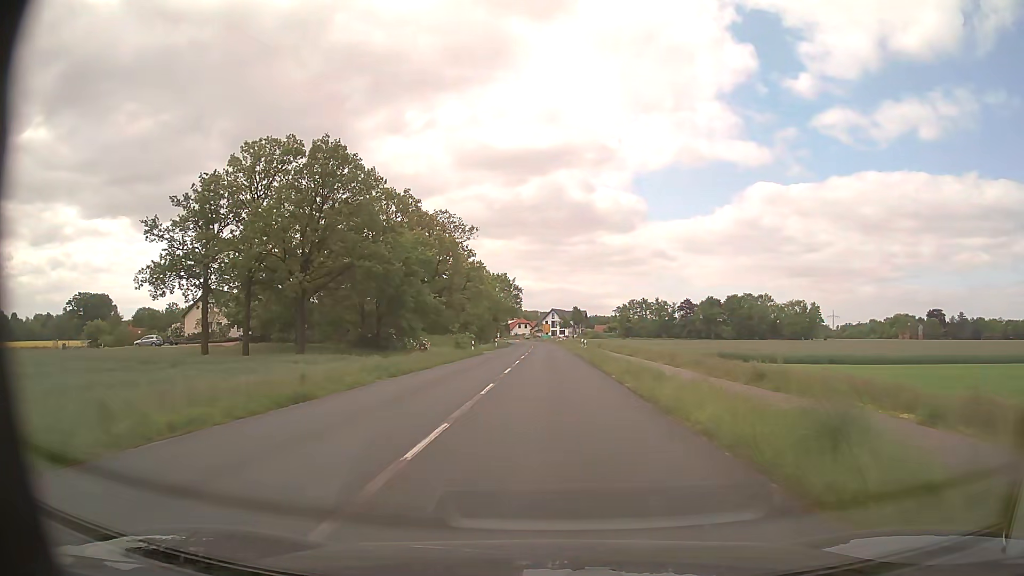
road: secondary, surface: asphalt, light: Day
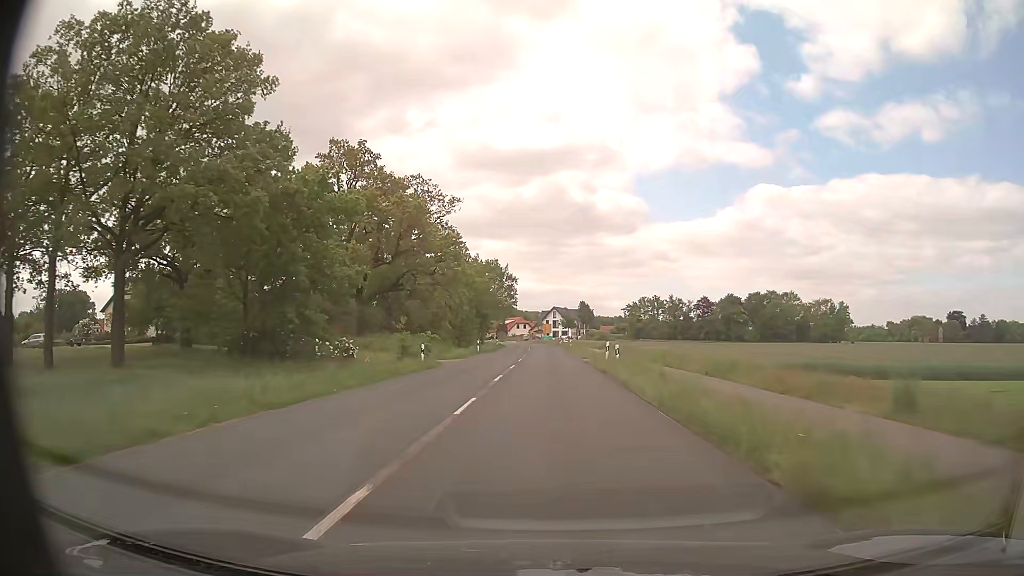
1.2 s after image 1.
(0.0, +22.7) m; 0°
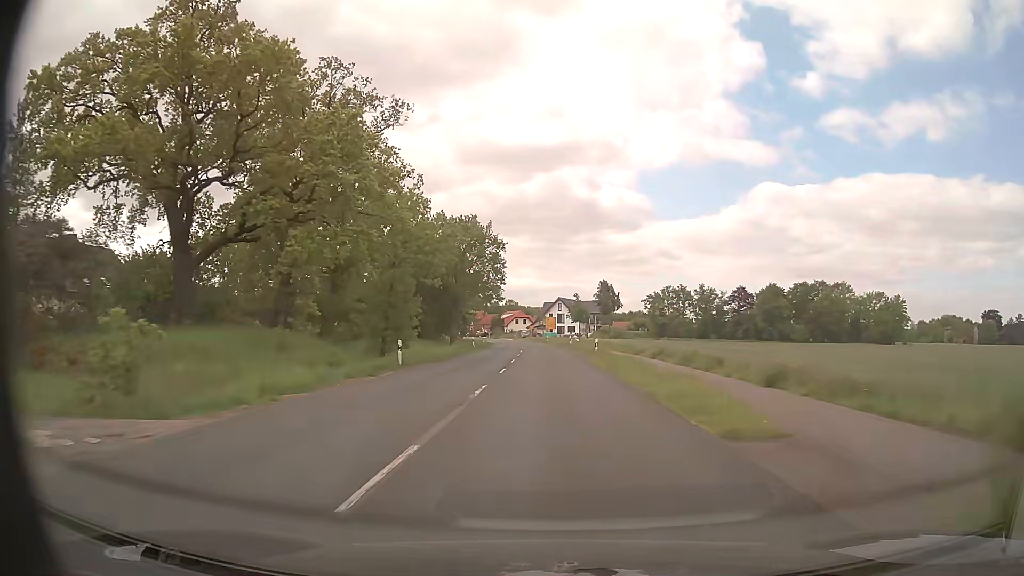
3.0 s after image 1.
(-0.1, +33.9) m; 0°
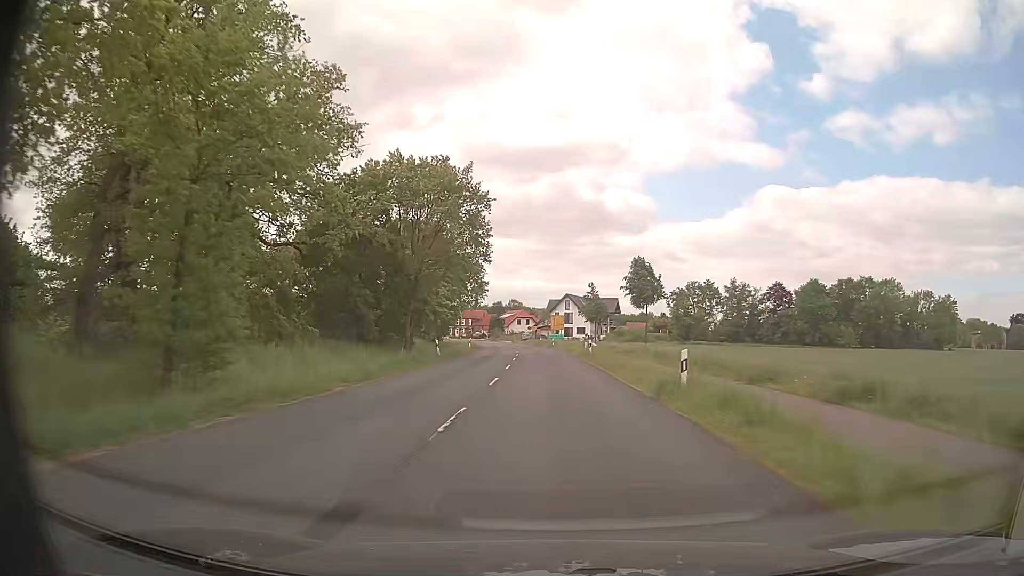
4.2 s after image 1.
(-0.1, +22.6) m; -1°
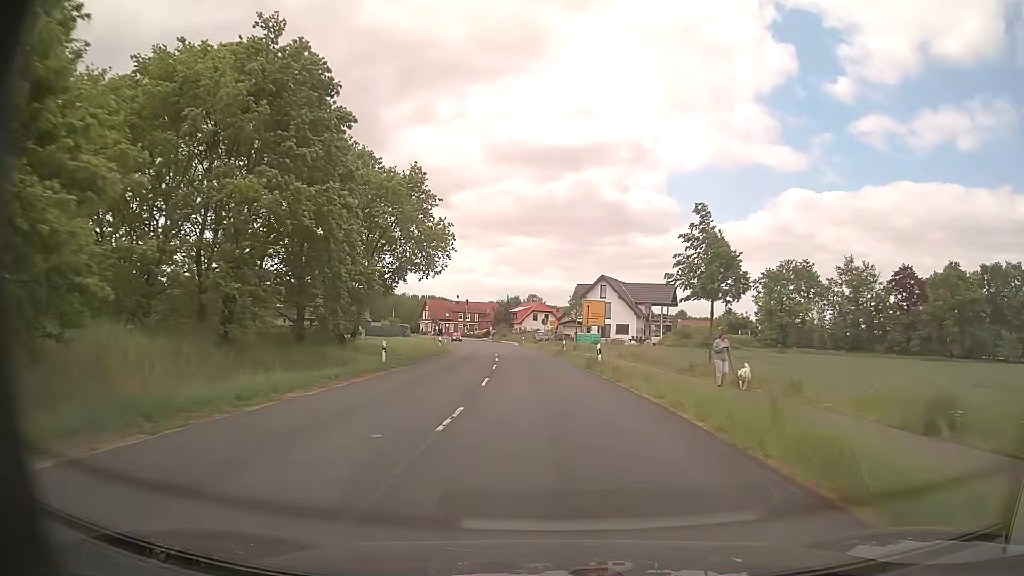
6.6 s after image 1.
(-0.5, +45.2) m; -2°
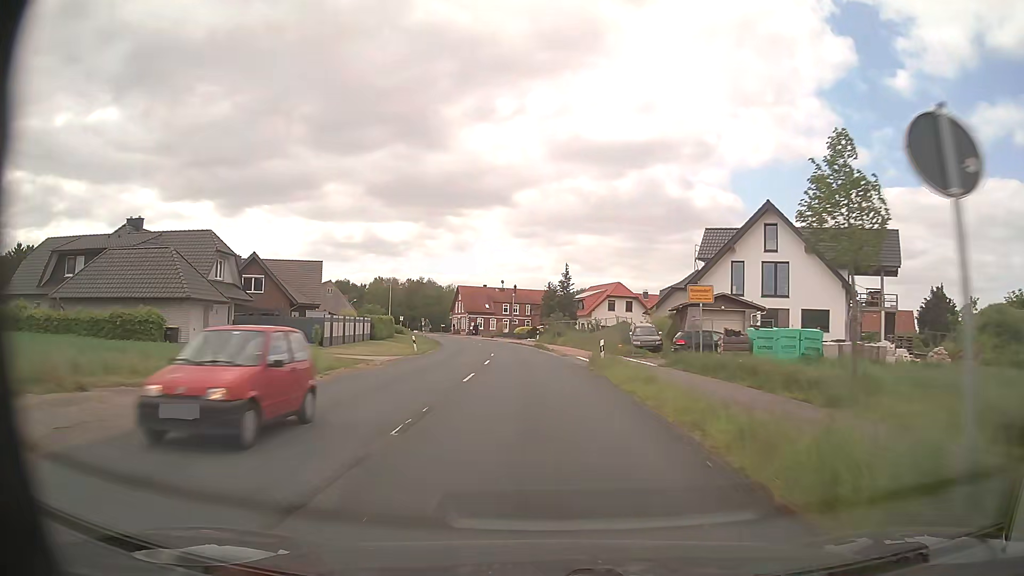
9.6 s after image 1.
(-2.1, +54.5) m; -6°
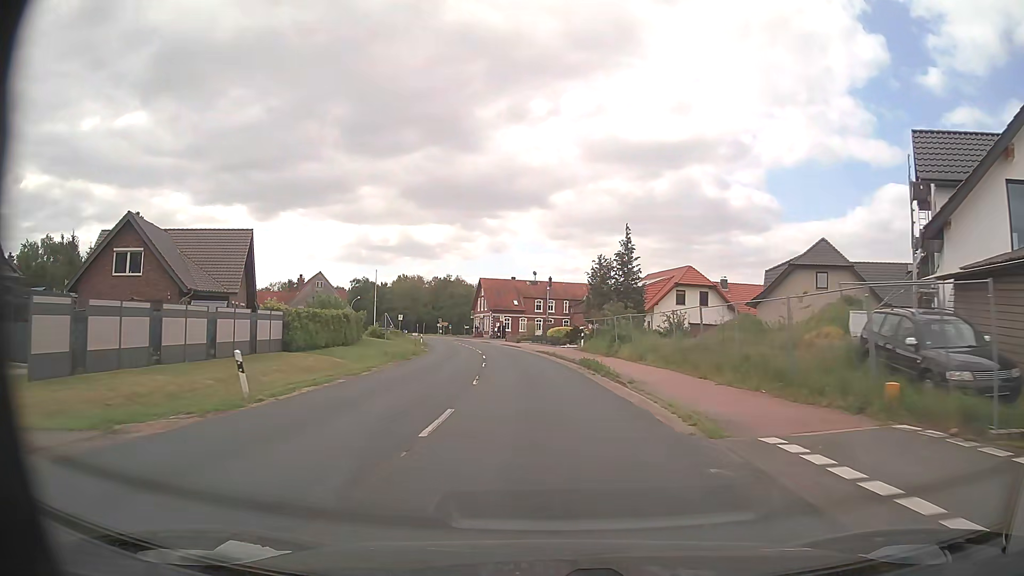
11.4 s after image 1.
(-0.7, +26.6) m; -3°
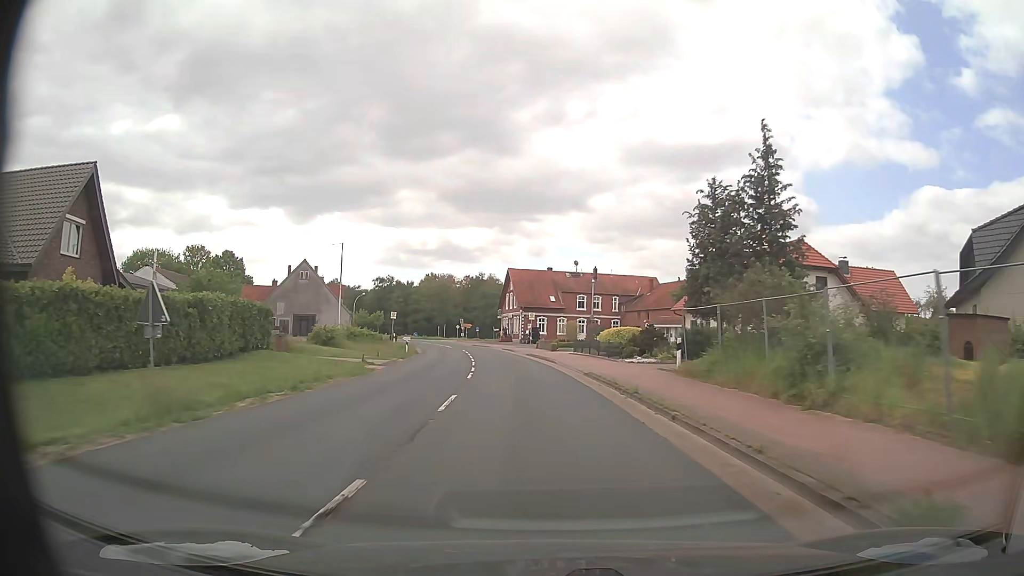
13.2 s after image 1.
(-0.7, +23.7) m; -4°
